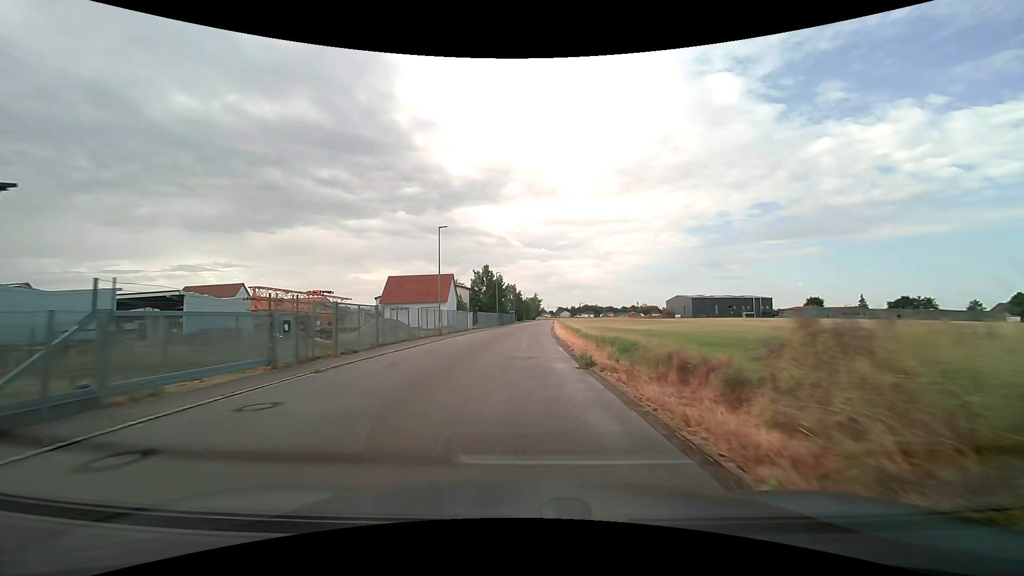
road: tertiary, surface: asphalt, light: Day
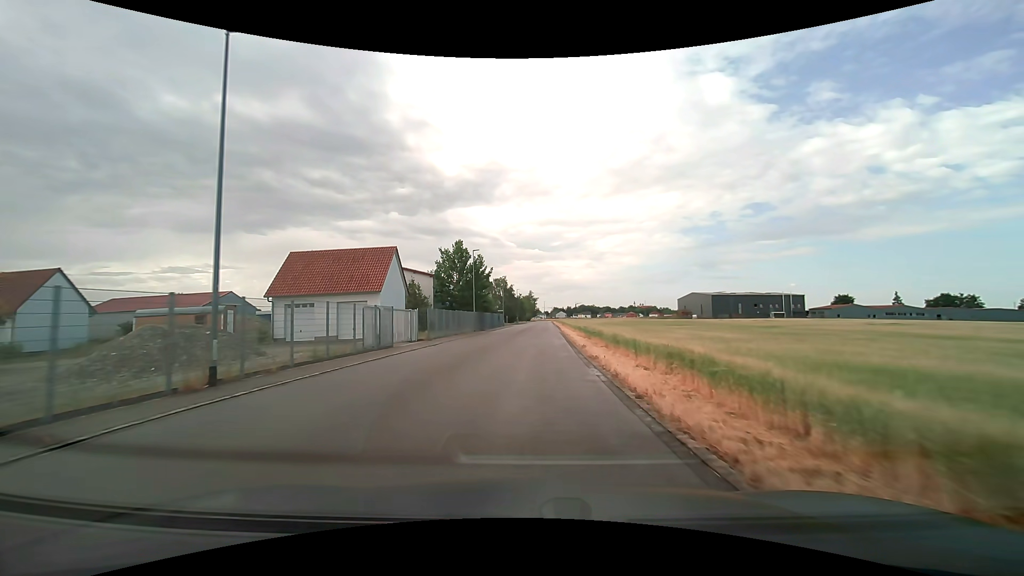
(+0.4, +28.1) m; +1°
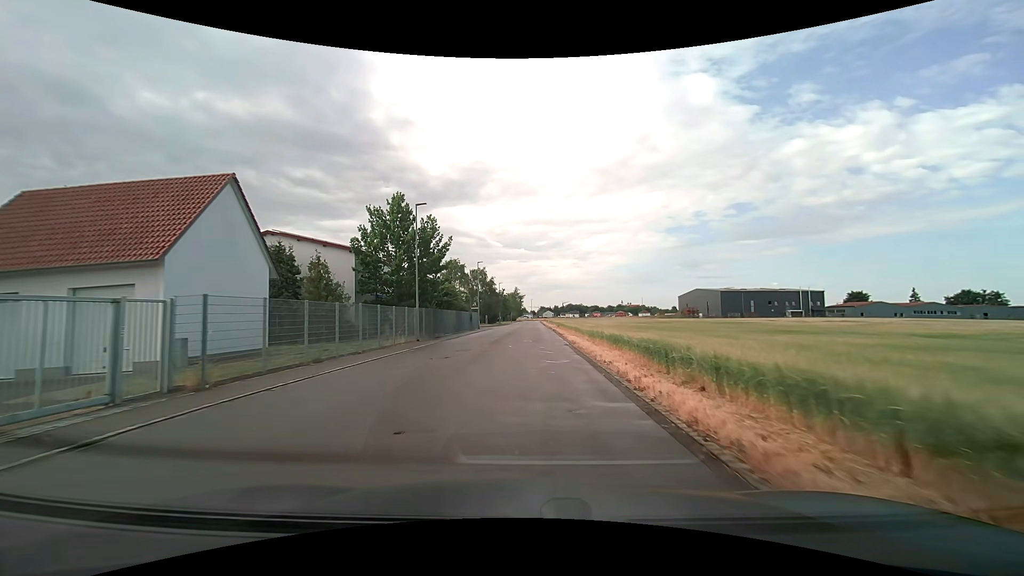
(+0.3, +21.8) m; +2°
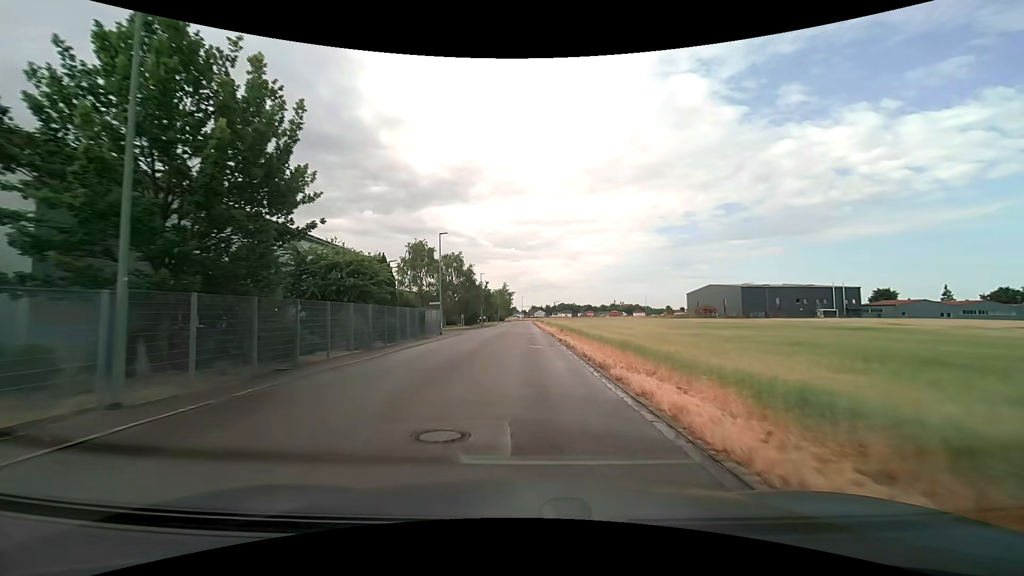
(+0.2, +22.2) m; +1°
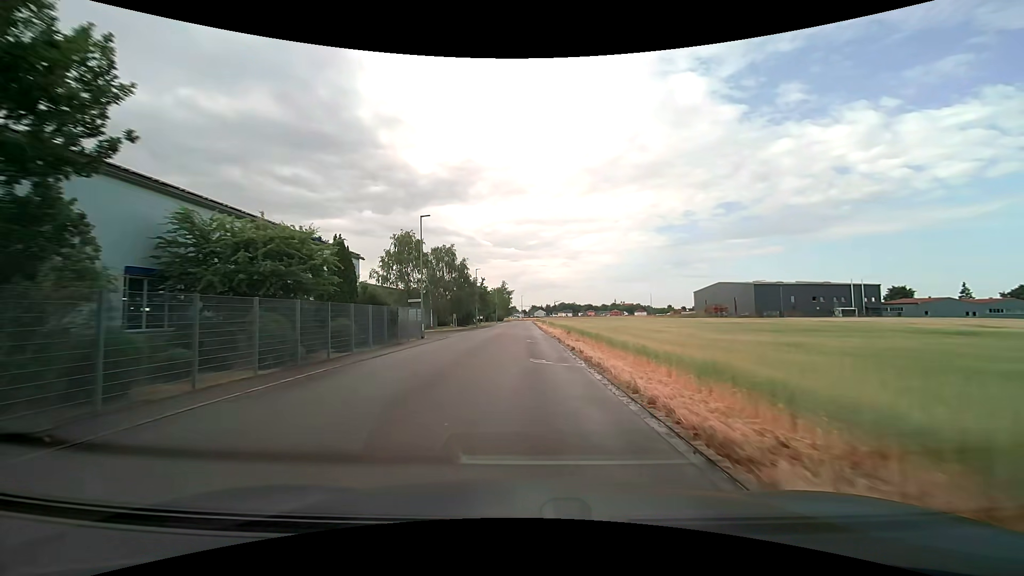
(0.0, +7.5) m; 0°
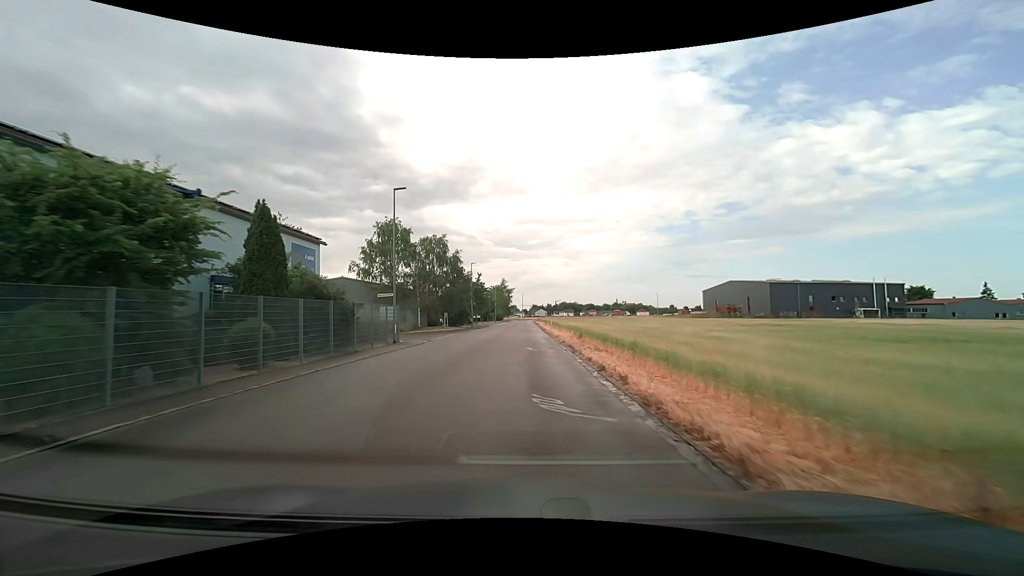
(0.0, +7.4) m; 0°
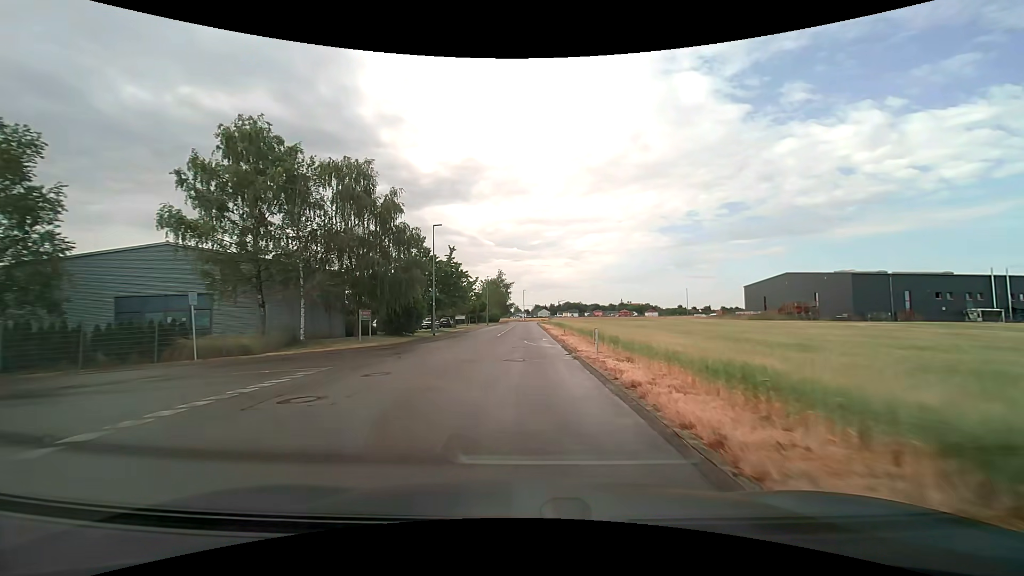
(-0.1, +28.5) m; 0°
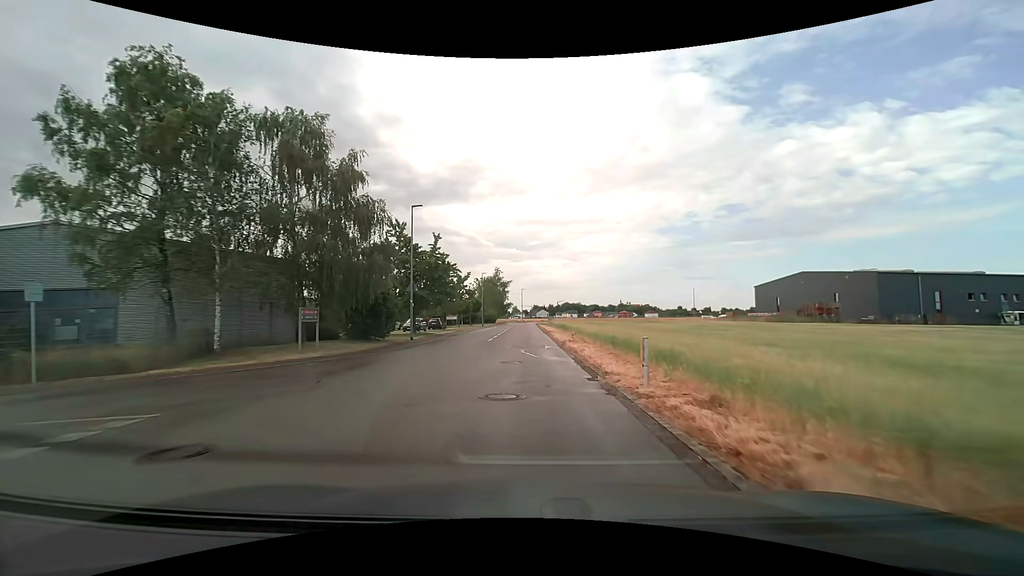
(0.0, +6.9) m; 0°
(0, +10) (0, +20) (0, +30) (0, +40) (0, +50) (0, +60) (0, +70) (0, +80) (0, +90) (0, +100) m
